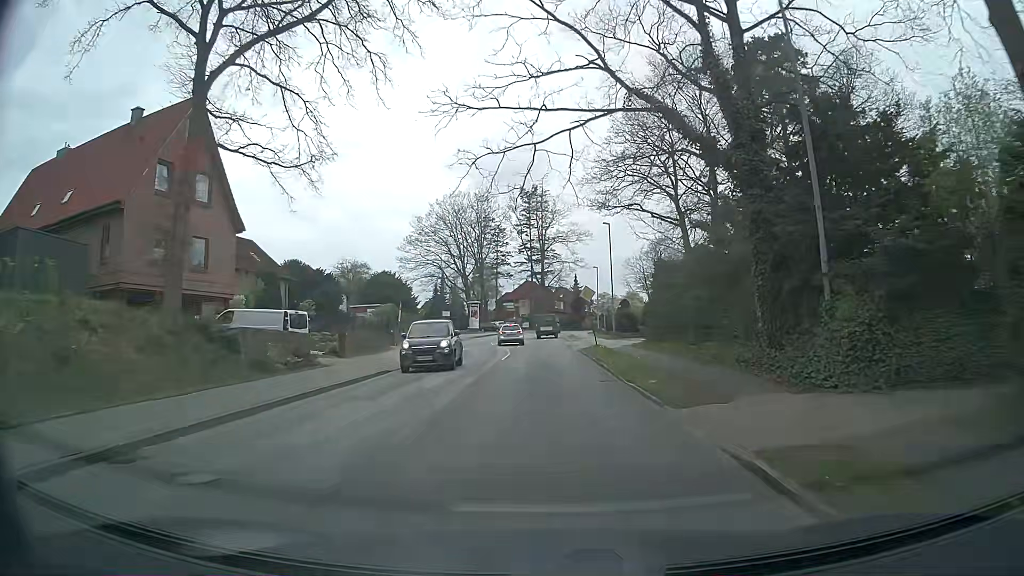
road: tertiary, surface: asphalt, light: Day
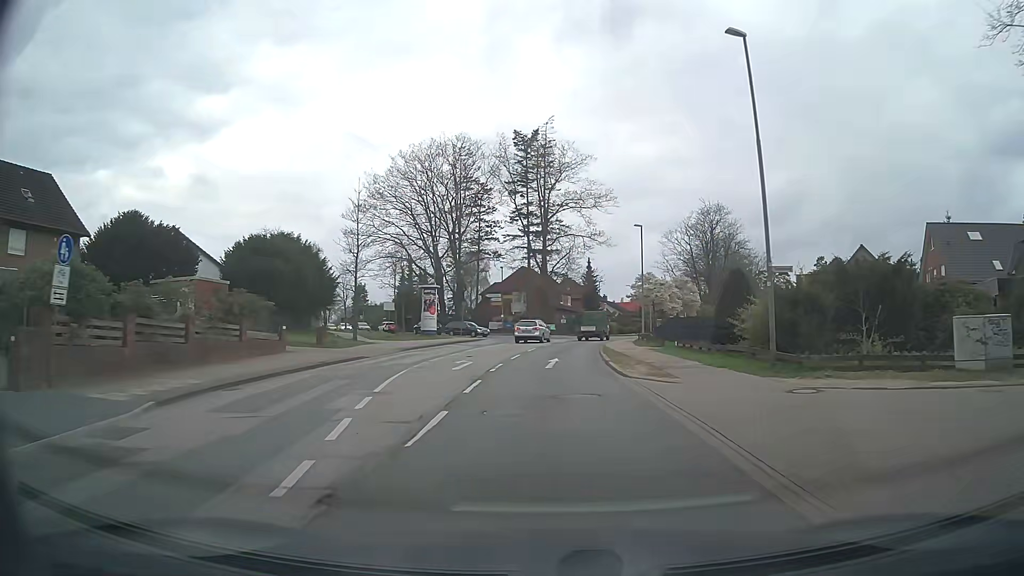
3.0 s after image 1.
(0.0, +35.4) m; 0°
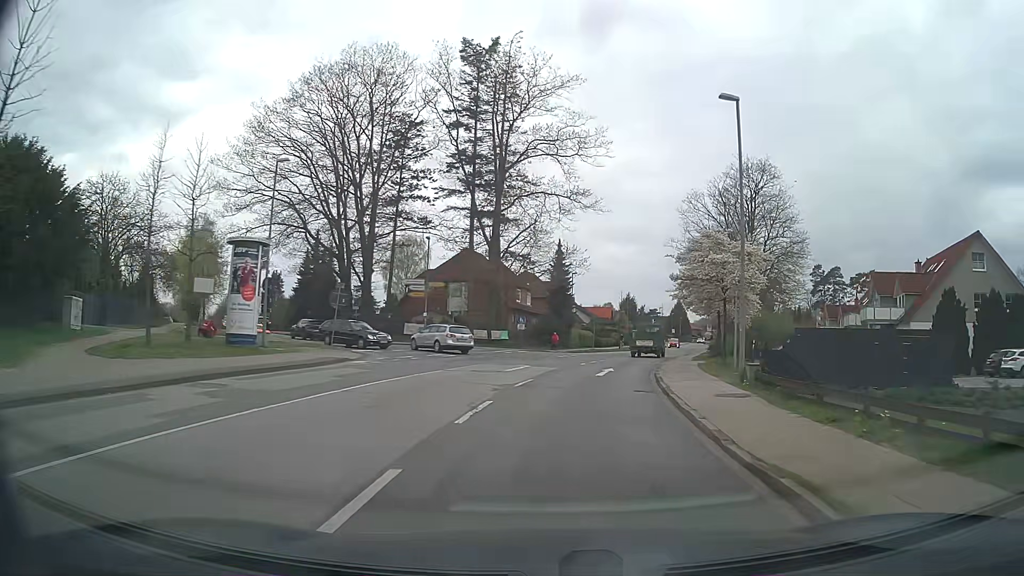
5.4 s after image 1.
(+0.4, +28.5) m; +4°
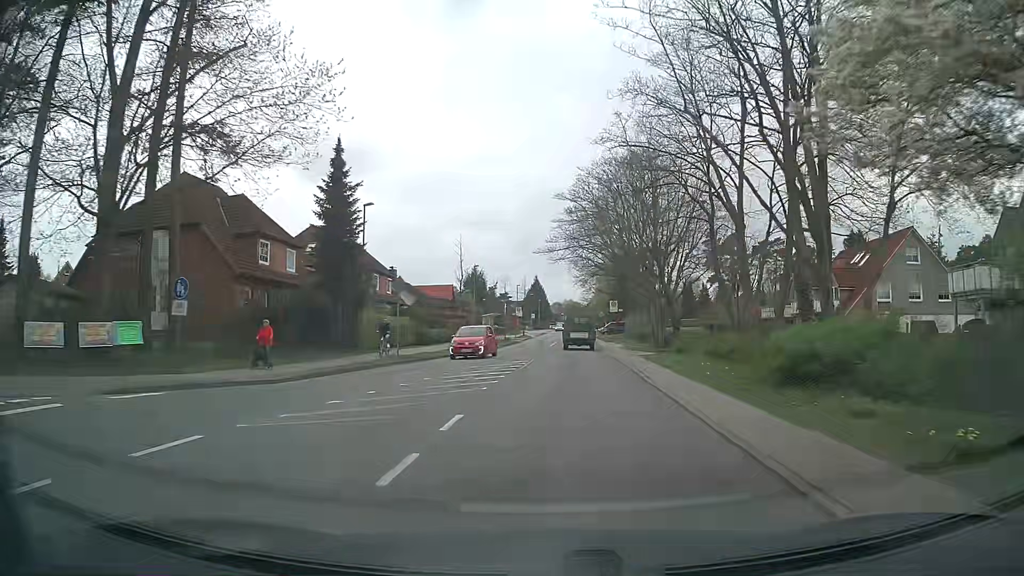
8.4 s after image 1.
(+4.2, +34.6) m; +13°
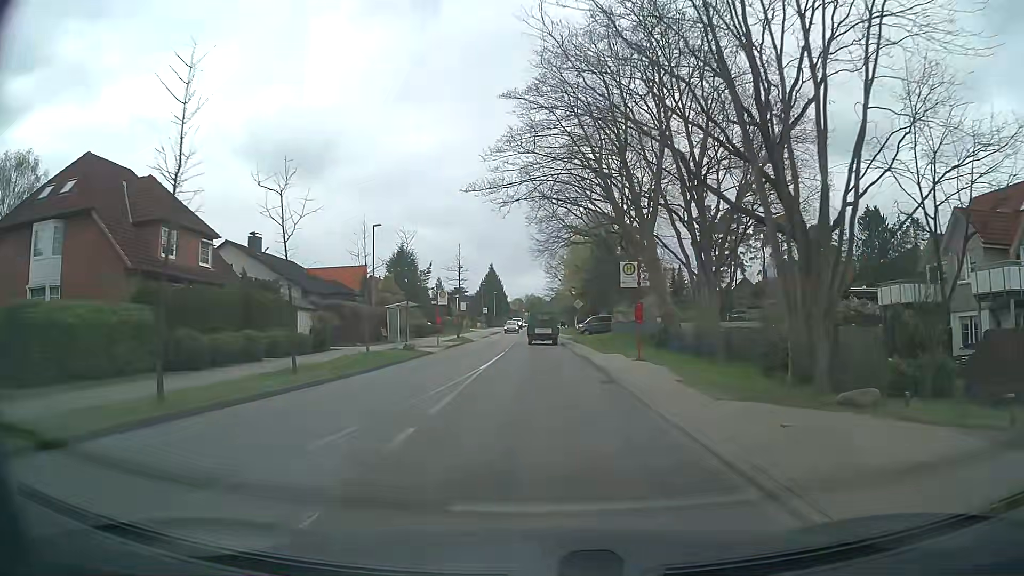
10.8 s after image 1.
(+1.2, +28.2) m; +3°
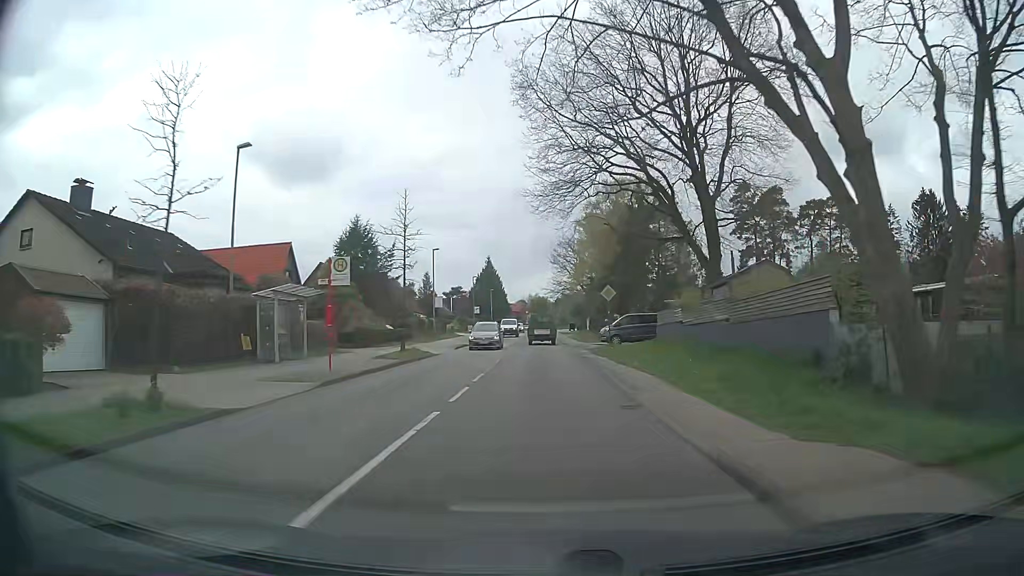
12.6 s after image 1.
(-0.1, +21.4) m; 0°
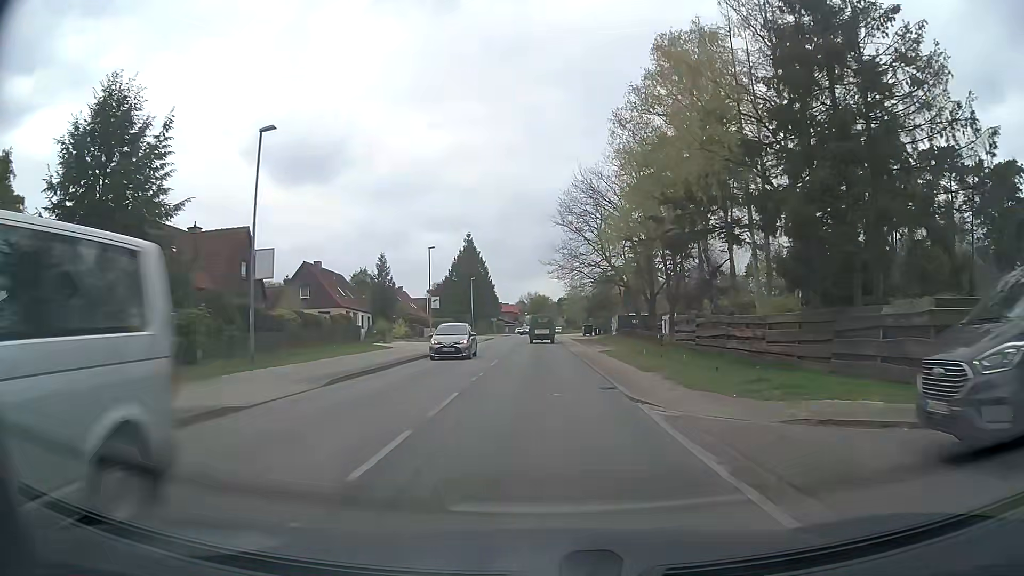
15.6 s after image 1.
(-0.1, +36.4) m; -1°
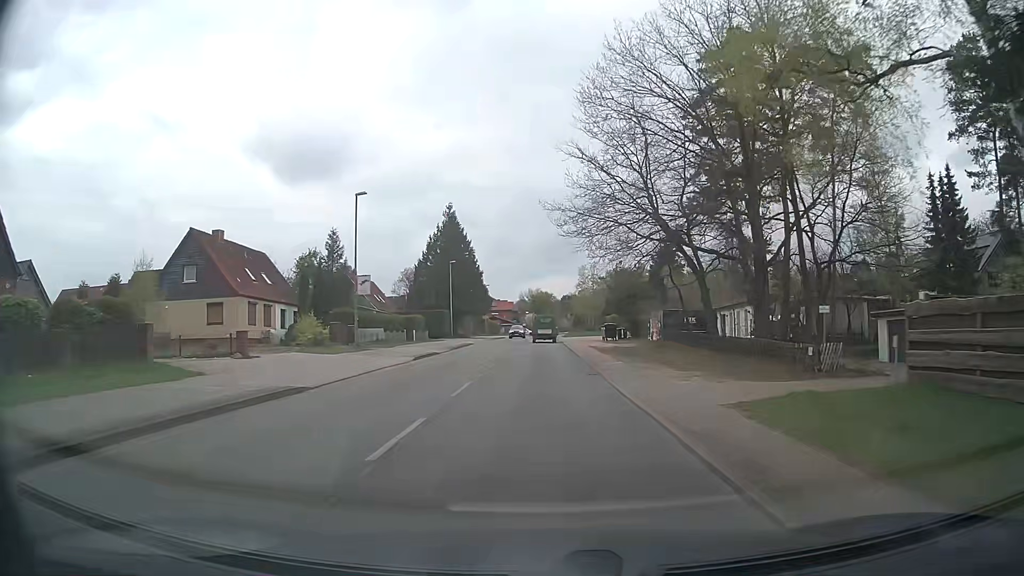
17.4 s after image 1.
(+0.1, +22.8) m; +1°
(0, +10) (0, +20) (0, +30) (-1, +40) (-1, +50) (-1, +60) (-1, +70) (-1, +80) (0, +90) (0, +100) m
